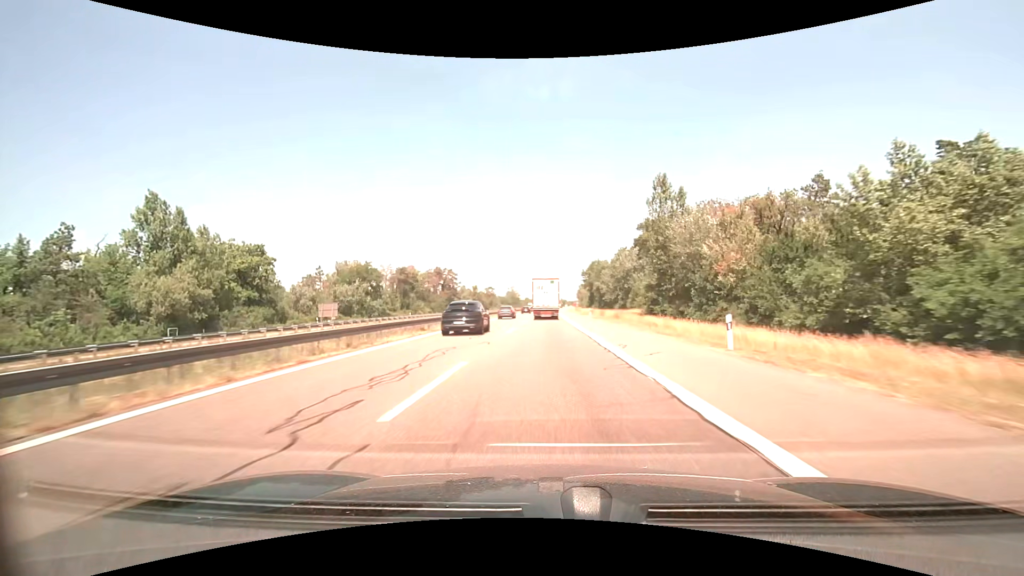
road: motorway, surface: asphalt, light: Day
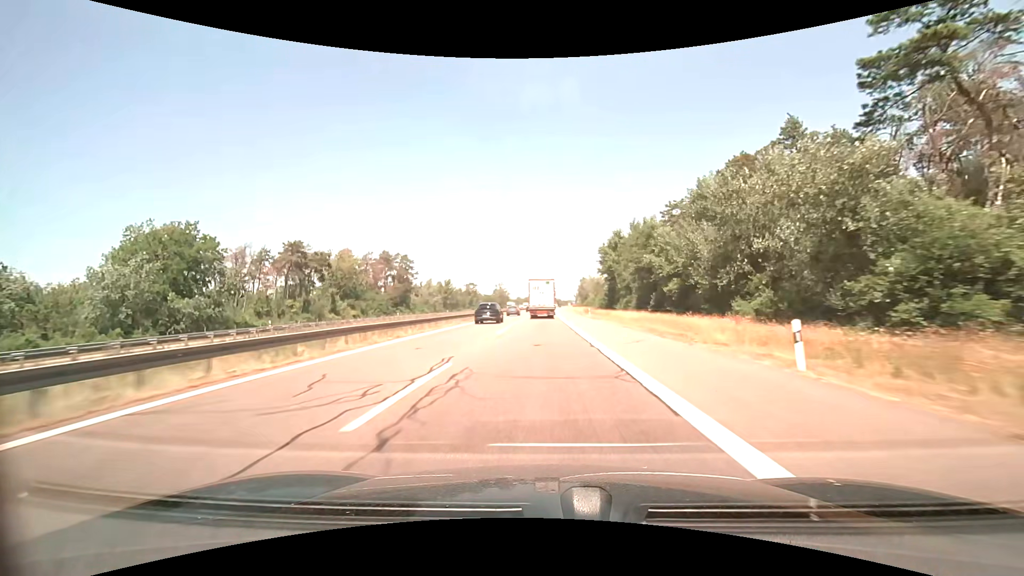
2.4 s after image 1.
(+0.4, +54.4) m; +1°
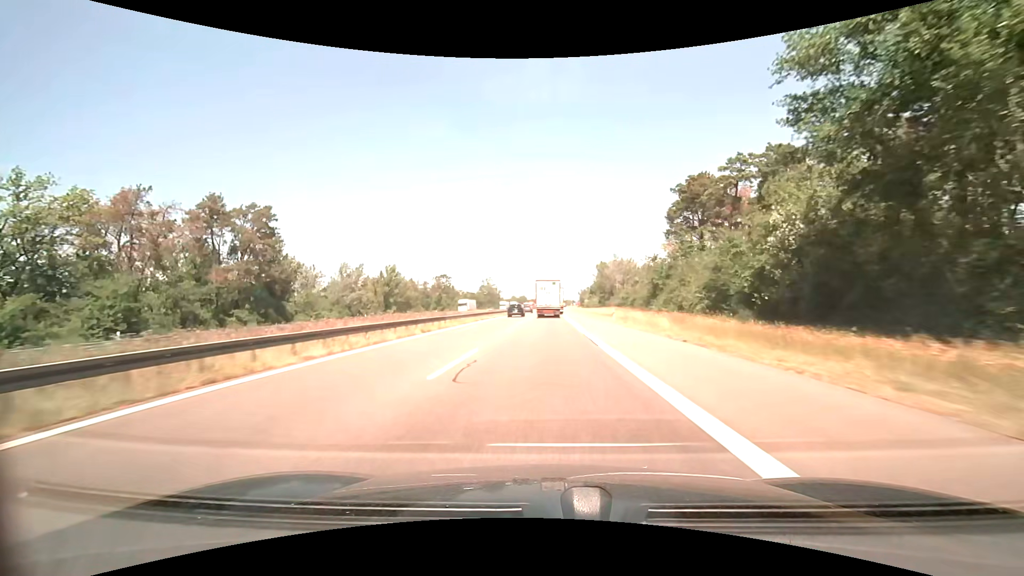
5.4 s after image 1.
(+0.1, +68.6) m; 0°
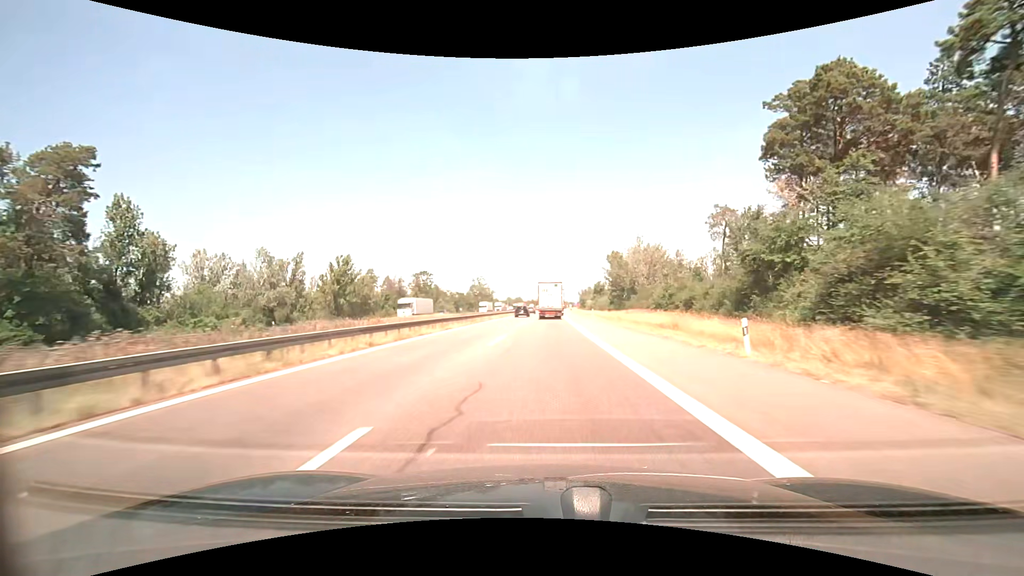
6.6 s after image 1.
(+0.1, +27.8) m; 0°
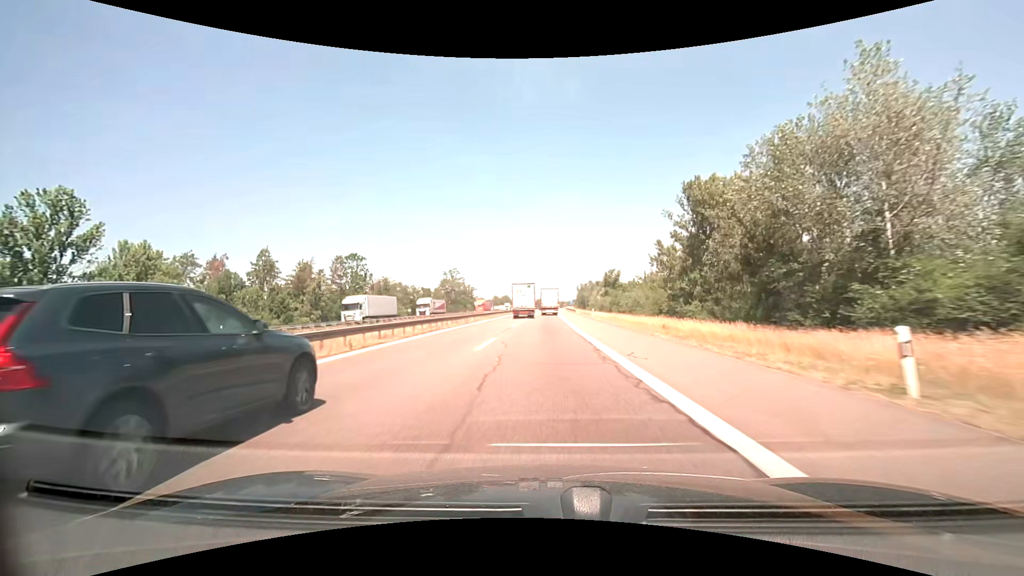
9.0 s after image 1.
(+0.7, +56.3) m; +1°
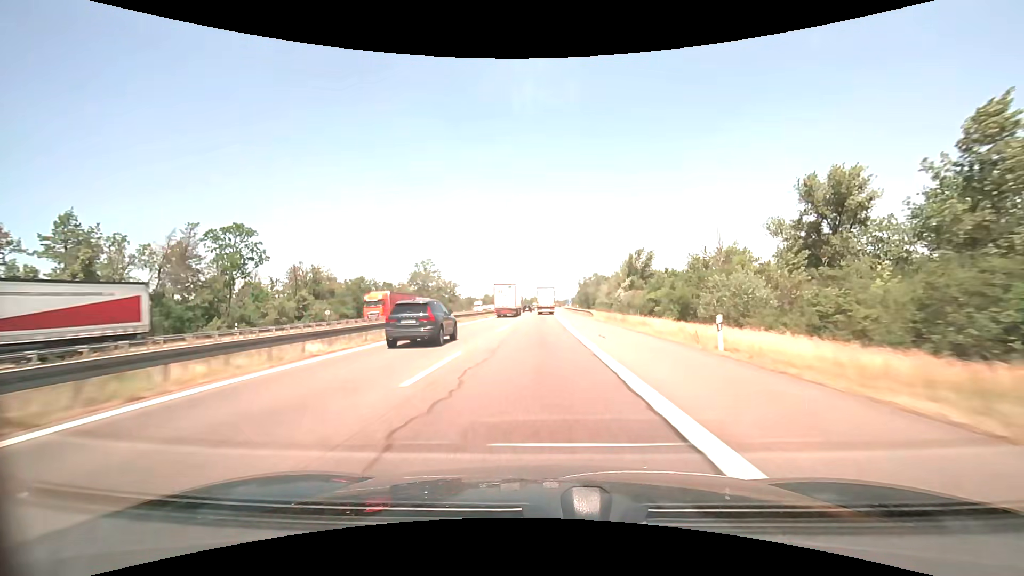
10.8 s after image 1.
(+0.3, +42.7) m; +1°
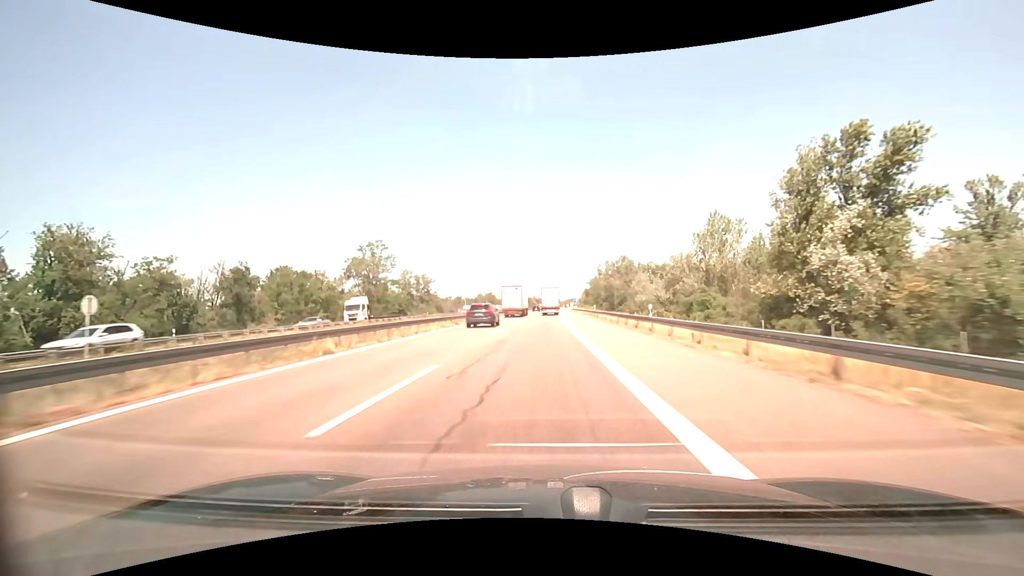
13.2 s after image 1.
(0.0, +57.3) m; 0°
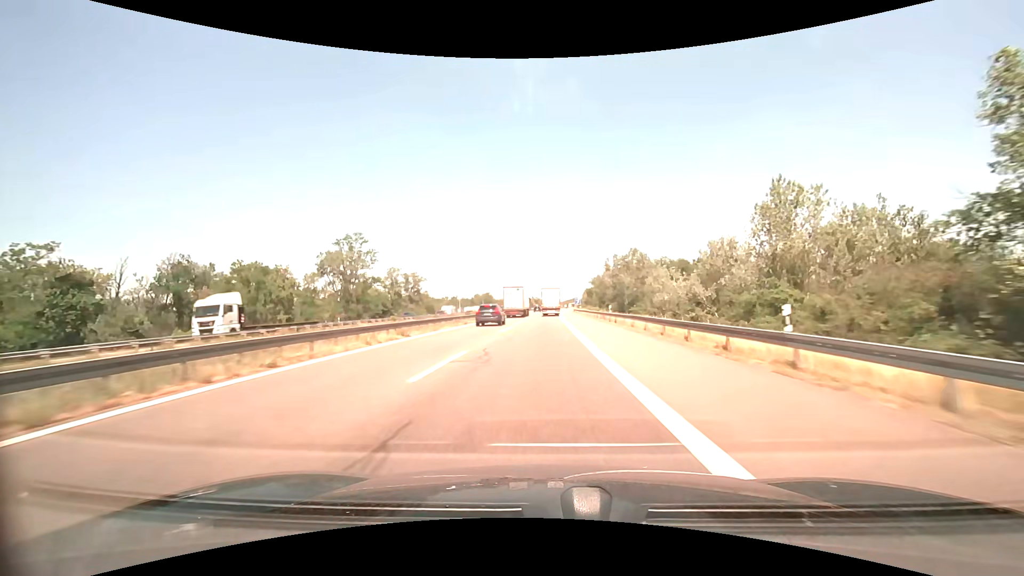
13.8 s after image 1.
(0.0, +14.3) m; 0°
(0, +10) (0, +20) (0, +30) (0, +40) (0, +50) (0, +60) (0, +70) (0, +80) (0, +90) (+1, +100) m
